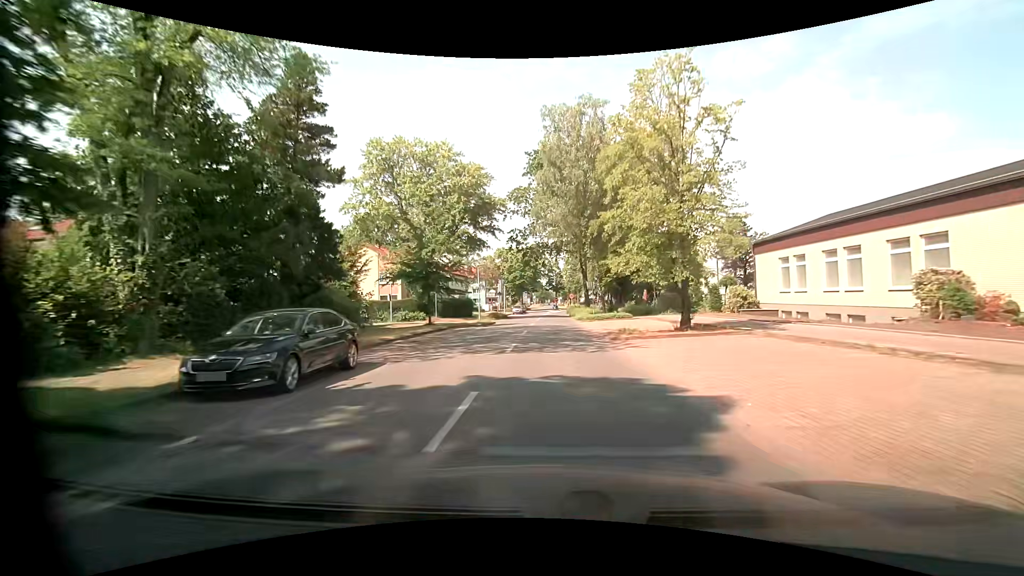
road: unclassified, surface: asphalt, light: Day
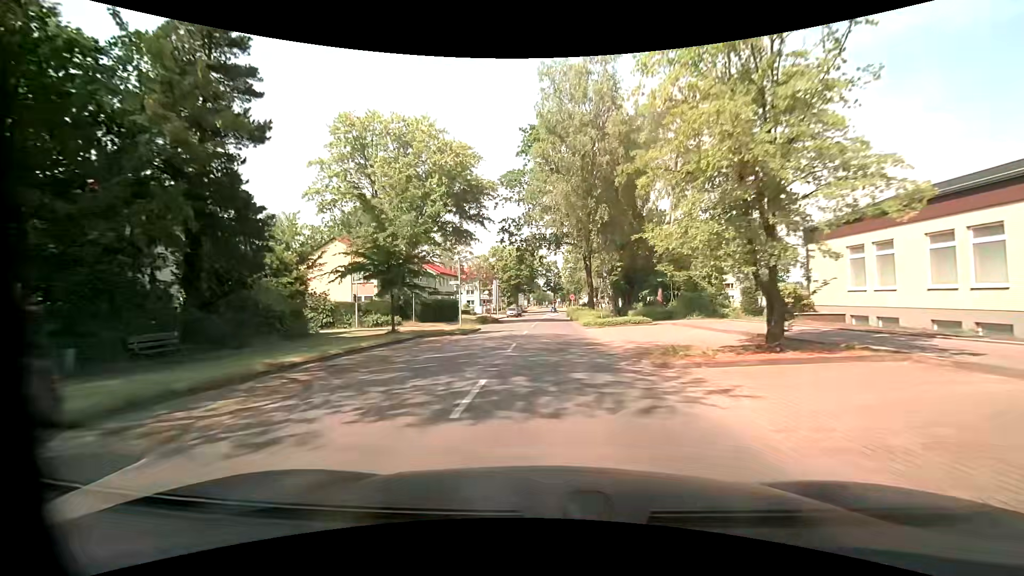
(0.0, +7.8) m; 0°
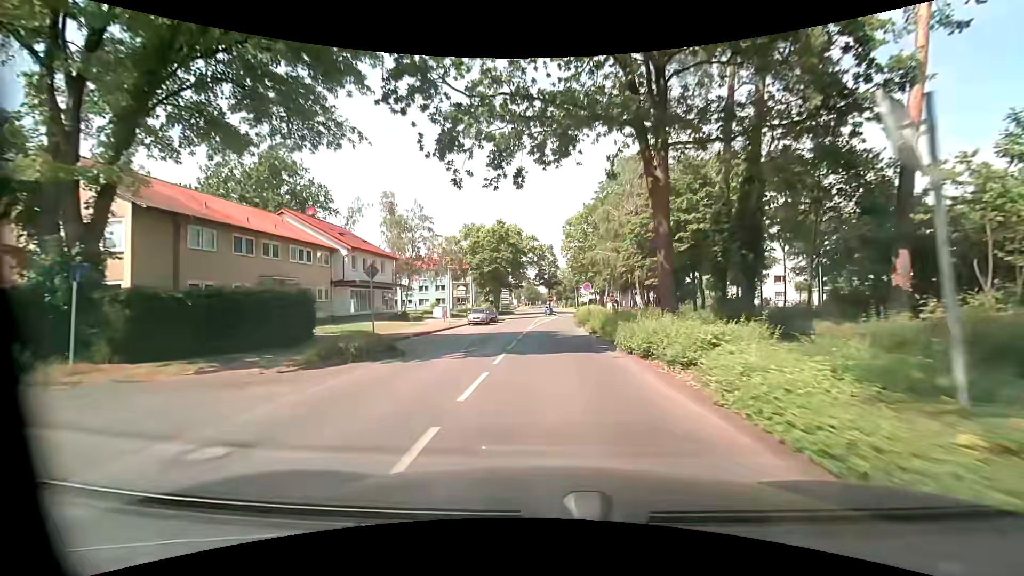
(+0.1, +30.8) m; 0°
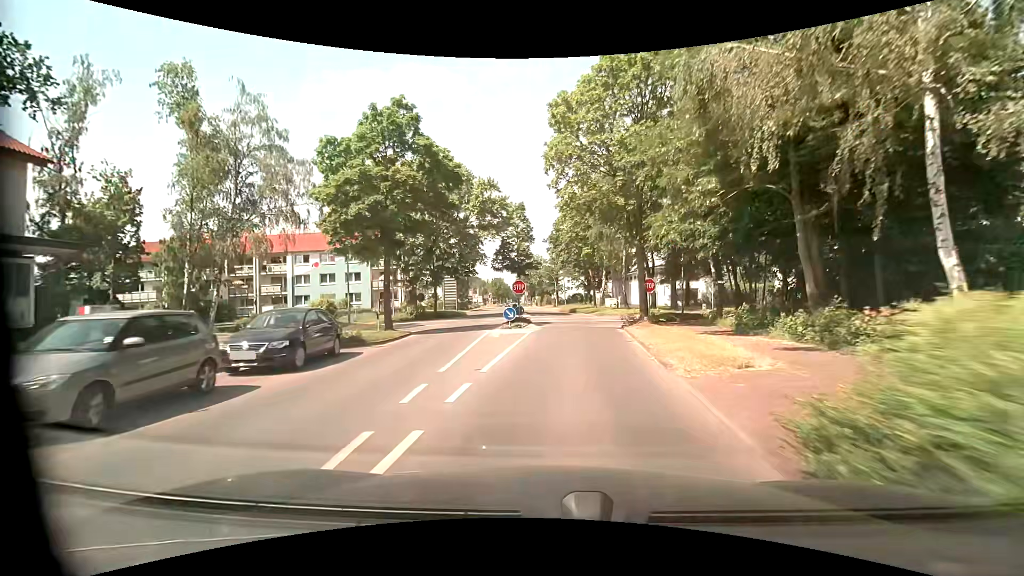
(+0.5, +34.9) m; +4°
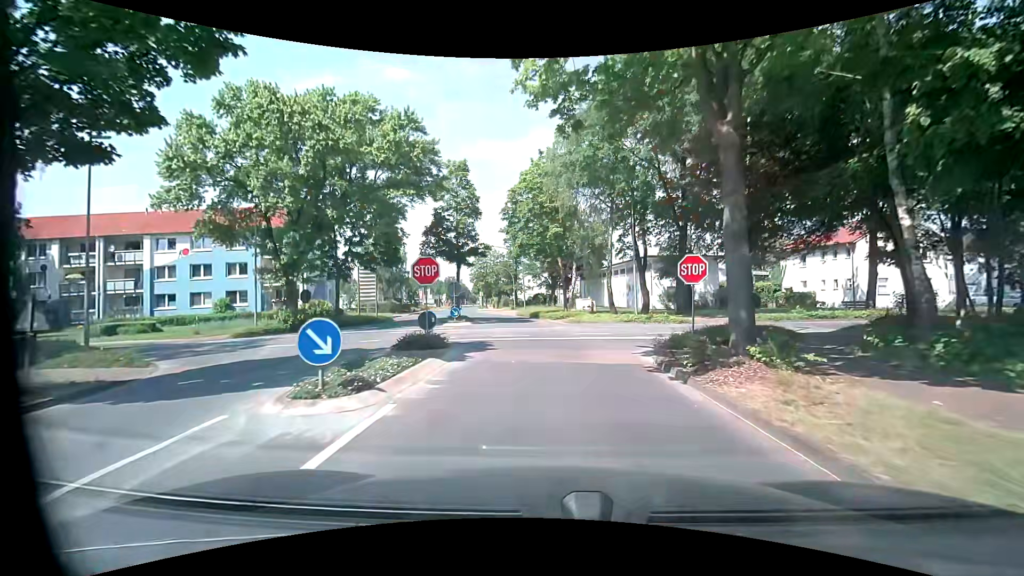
(+0.5, +16.2) m; +4°
